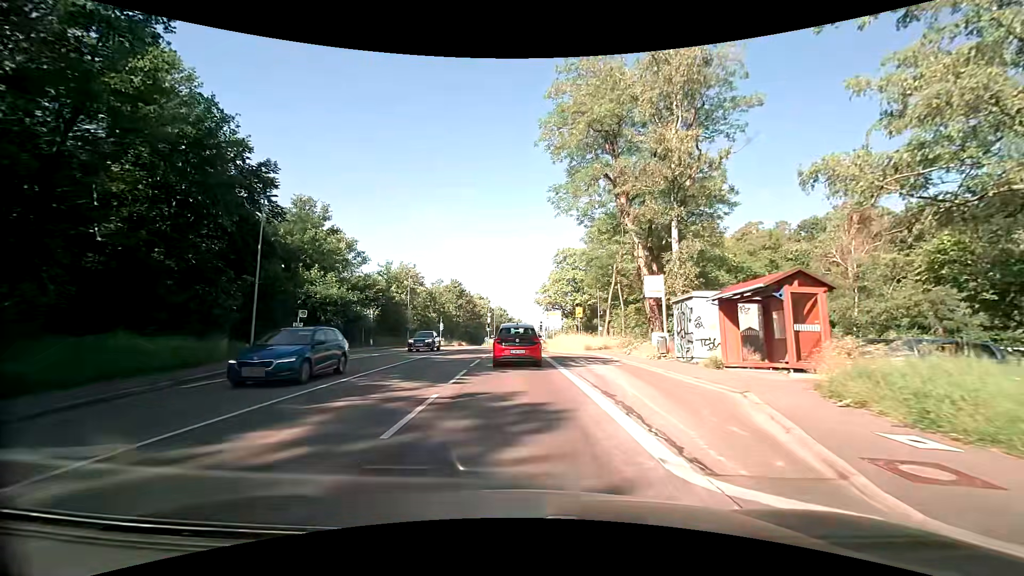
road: secondary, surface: asphalt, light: Day
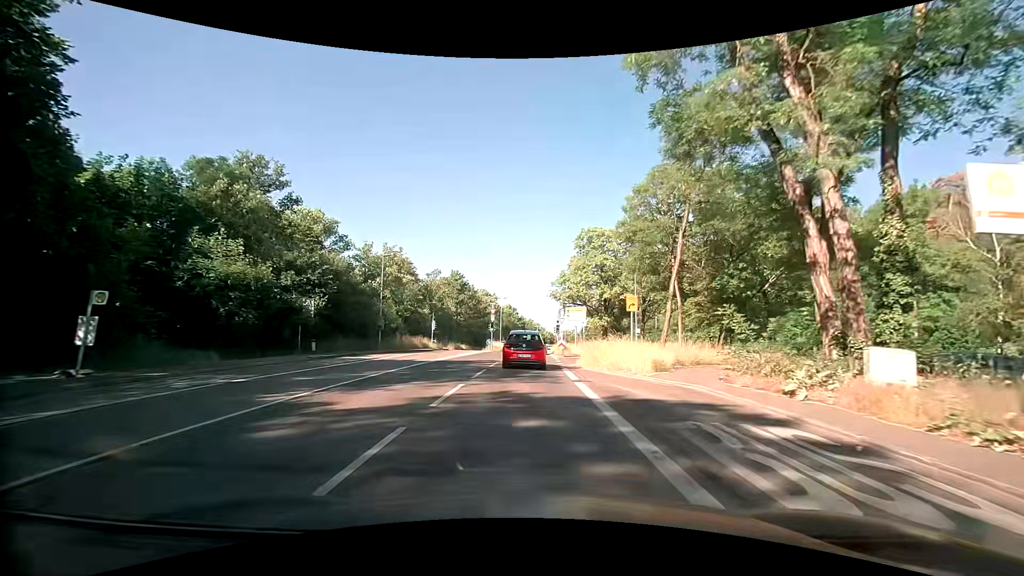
(-0.3, +15.4) m; -2°
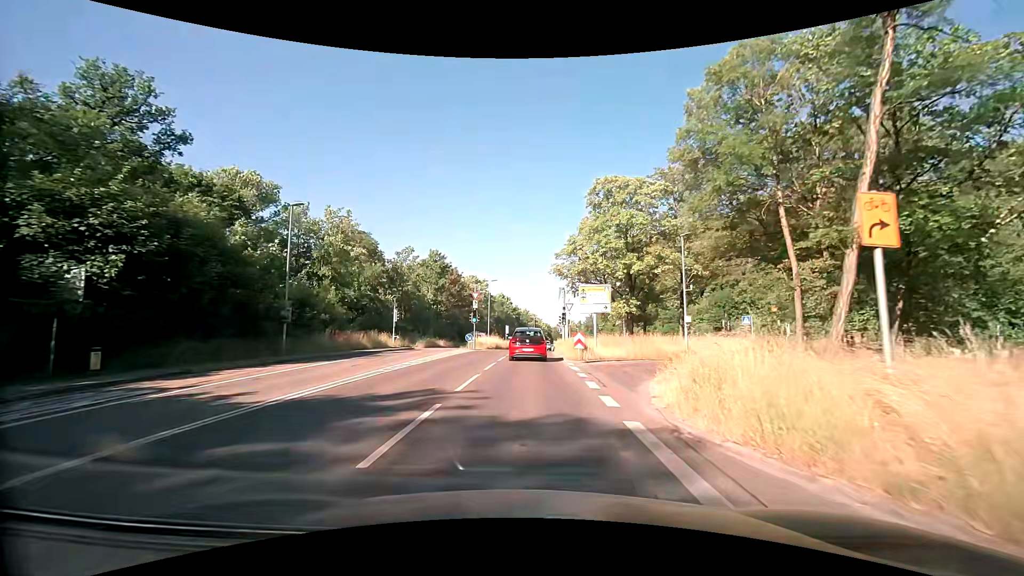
(+0.1, +16.3) m; 0°
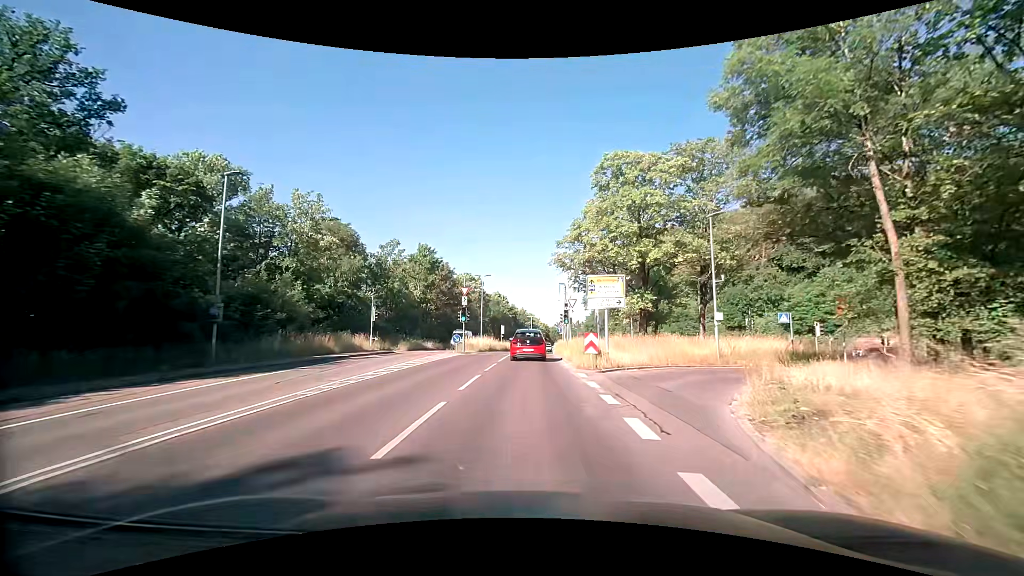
(+0.1, +5.7) m; +1°
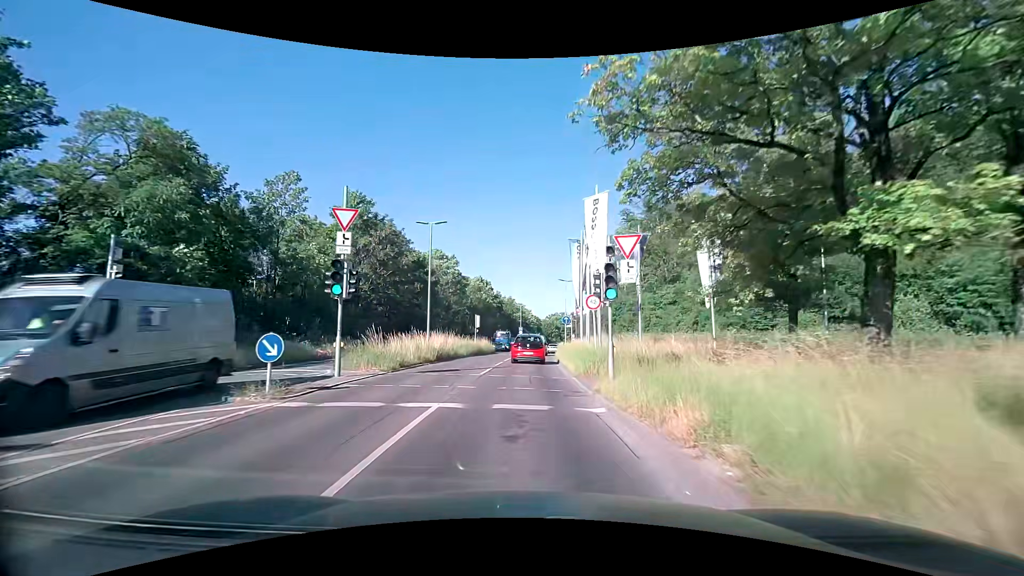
(+0.3, +24.5) m; +1°
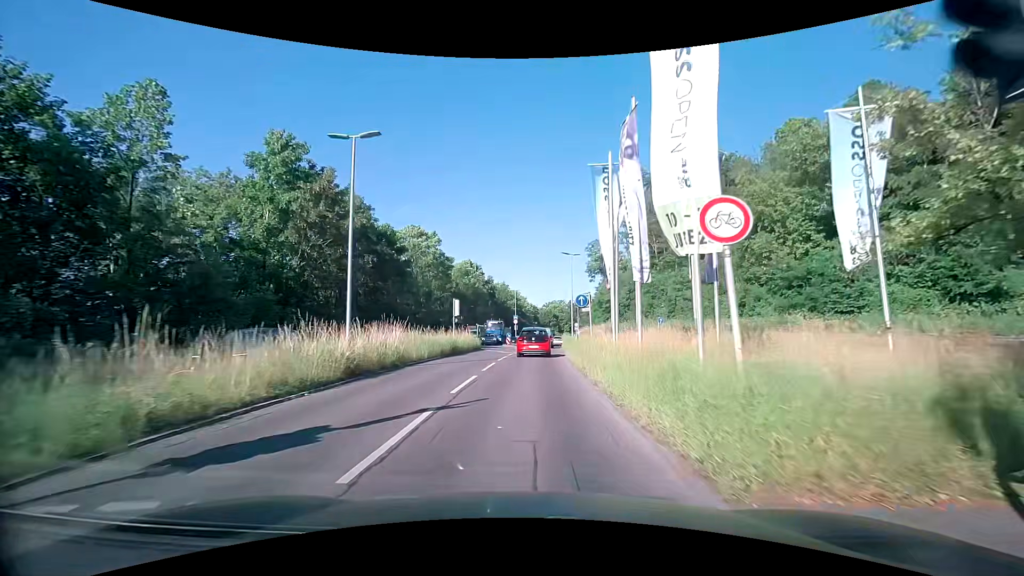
(0.0, +12.8) m; 0°
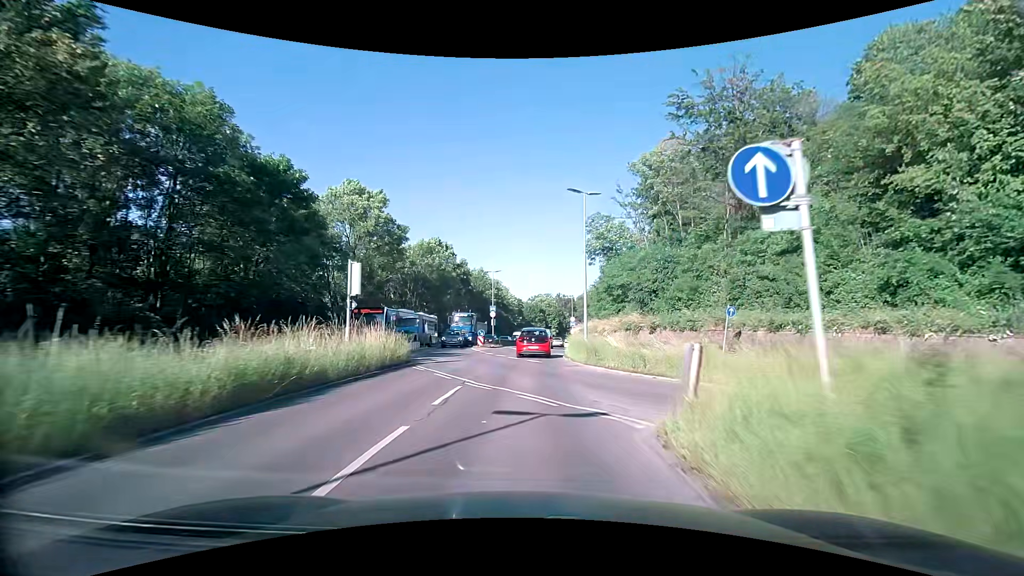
(+0.3, +19.6) m; +2°
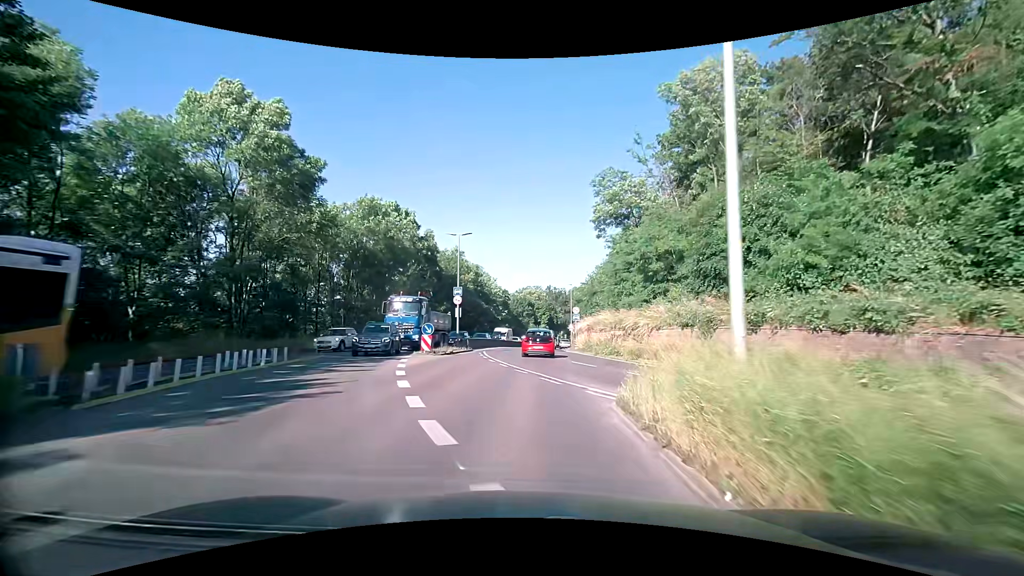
(+0.2, +19.1) m; +1°
(0, +10) (0, +20) (+1, +30) (+1, +40) (+2, +50) (+3, +60) (+4, +70) (+6, +80) (+7, +90) (+9, +99) m
